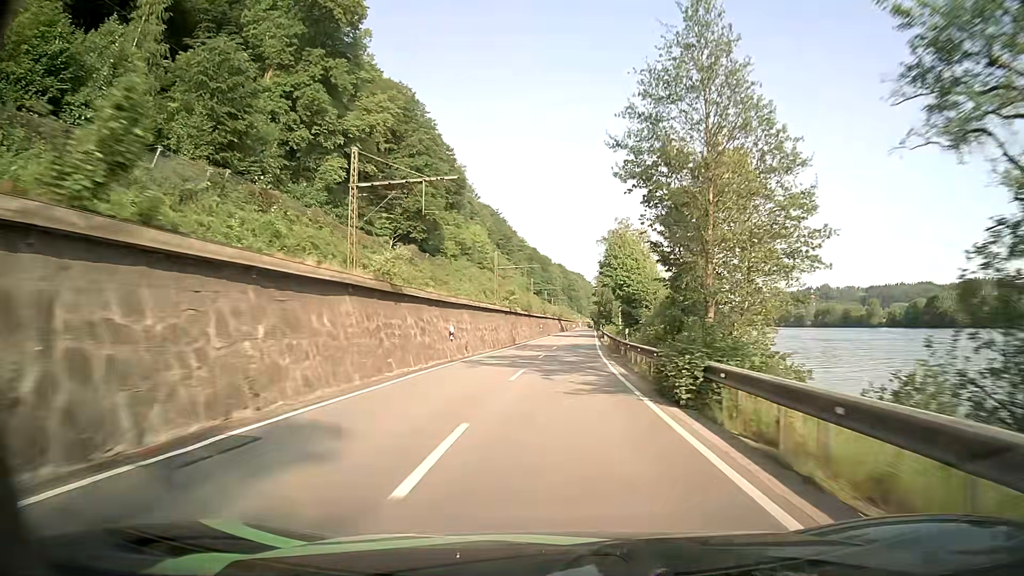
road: primary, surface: asphalt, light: Day
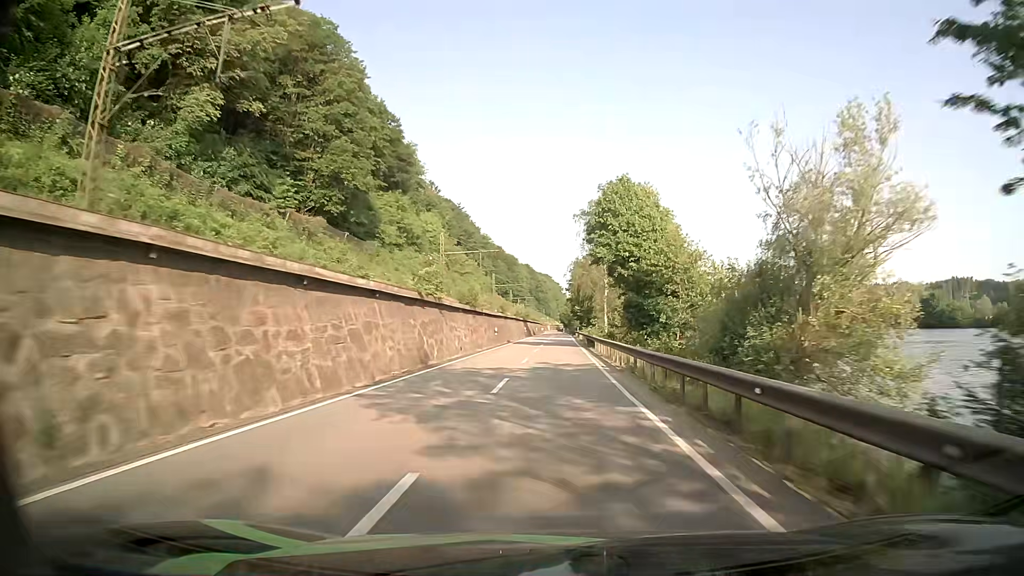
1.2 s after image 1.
(+0.5, +27.0) m; +2°
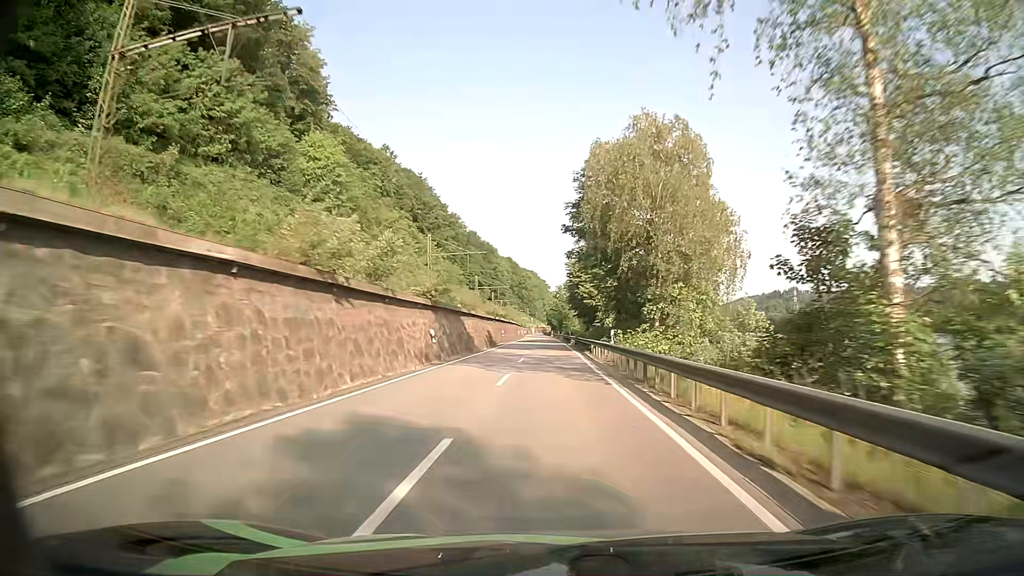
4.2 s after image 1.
(+1.3, +69.9) m; +2°
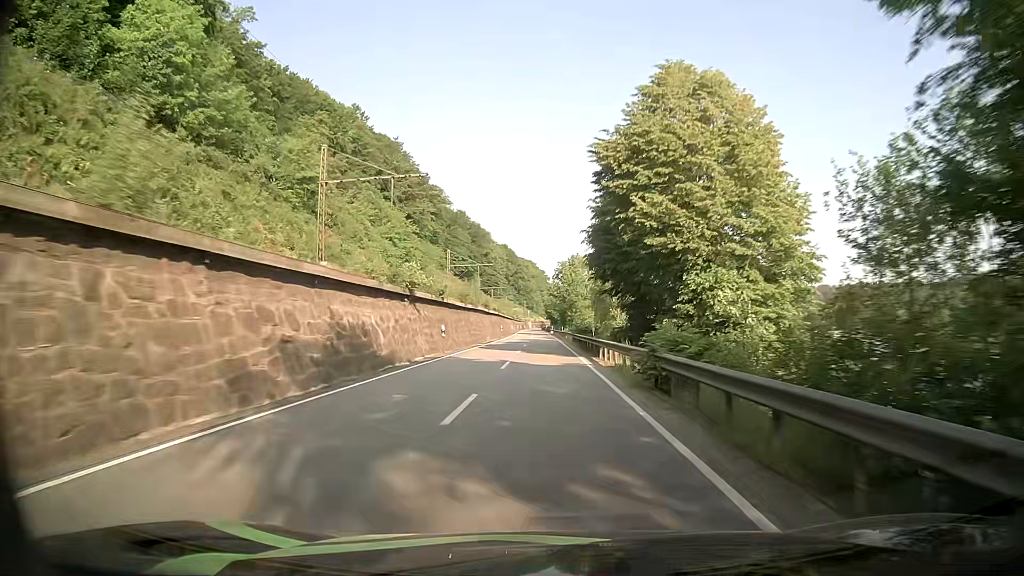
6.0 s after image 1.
(0.0, +42.9) m; 0°
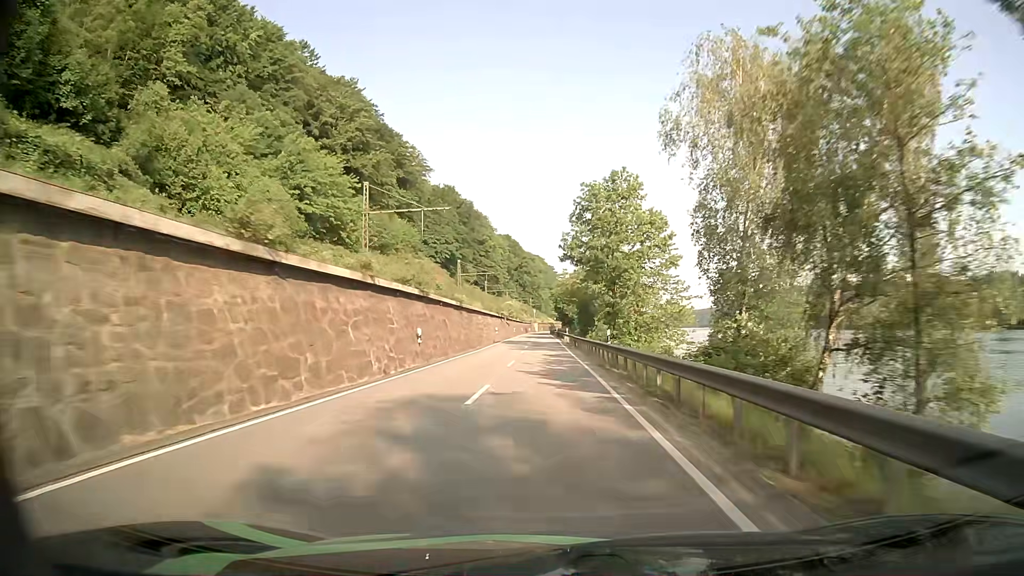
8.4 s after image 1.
(-0.8, +56.9) m; -1°
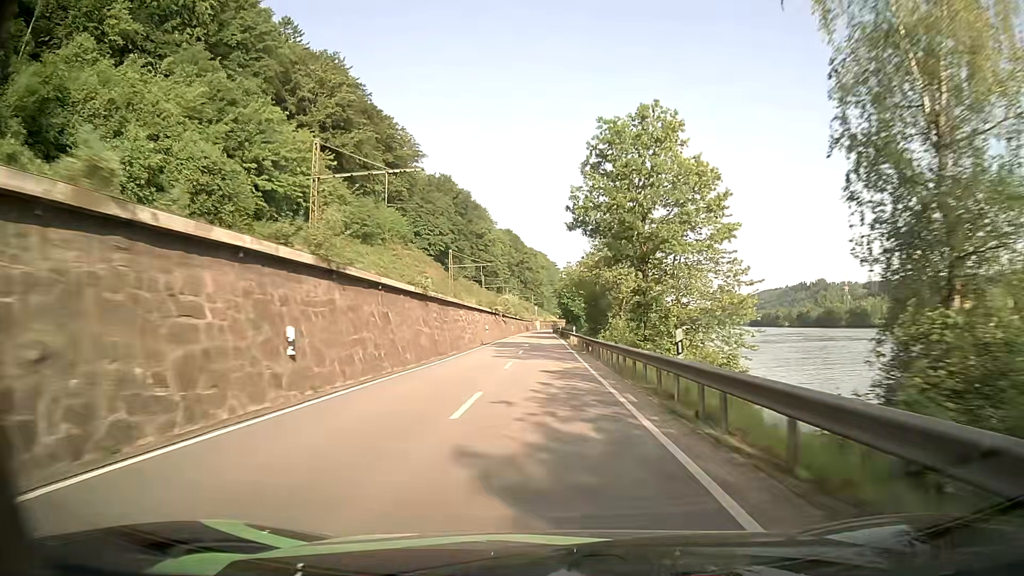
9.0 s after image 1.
(0.0, +14.0) m; -1°
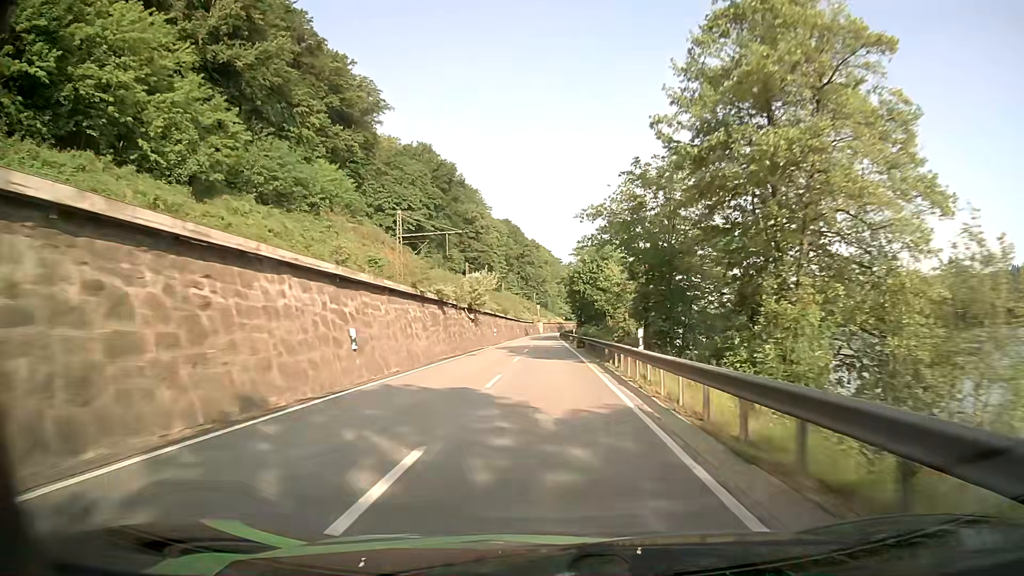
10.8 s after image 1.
(+0.1, +42.3) m; 0°
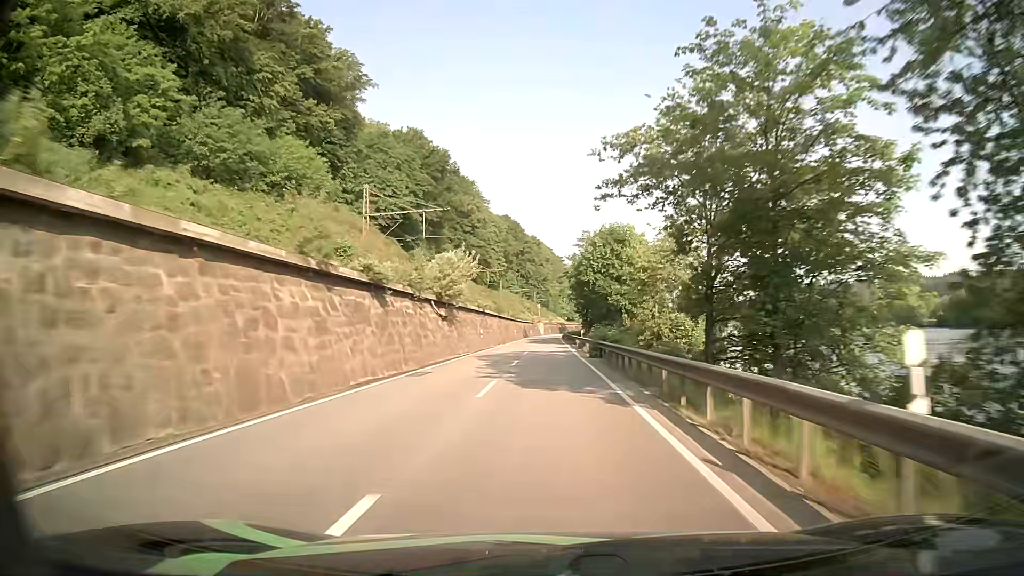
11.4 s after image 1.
(+0.1, +14.1) m; 0°
(0, +10) (0, +20) (0, +30) (0, +40) (0, +50) (0, +60) (0, +70) (0, +80) (0, +90) (0, +100) m
